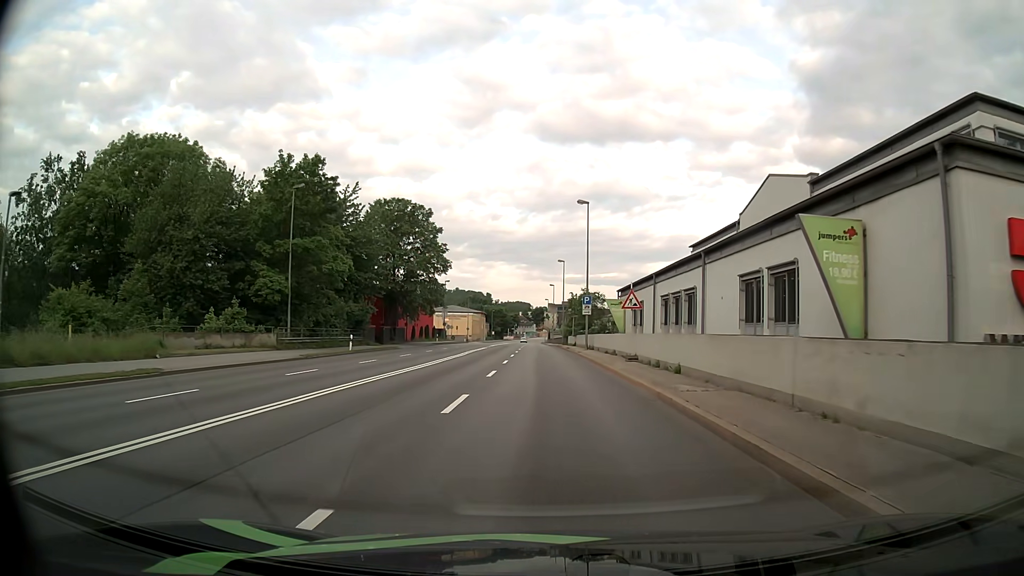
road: primary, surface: asphalt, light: Day
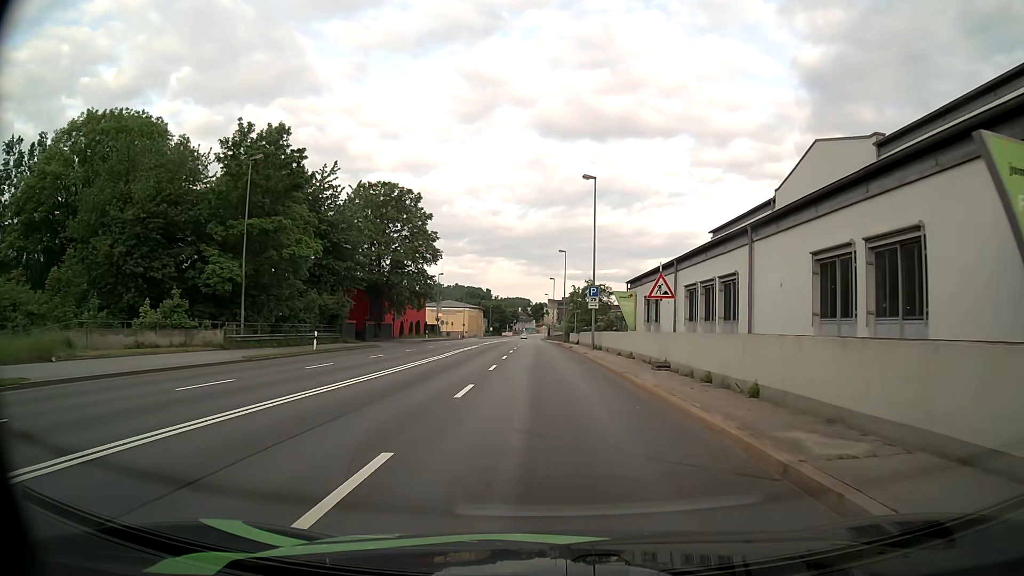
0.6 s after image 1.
(0.0, +6.8) m; 0°
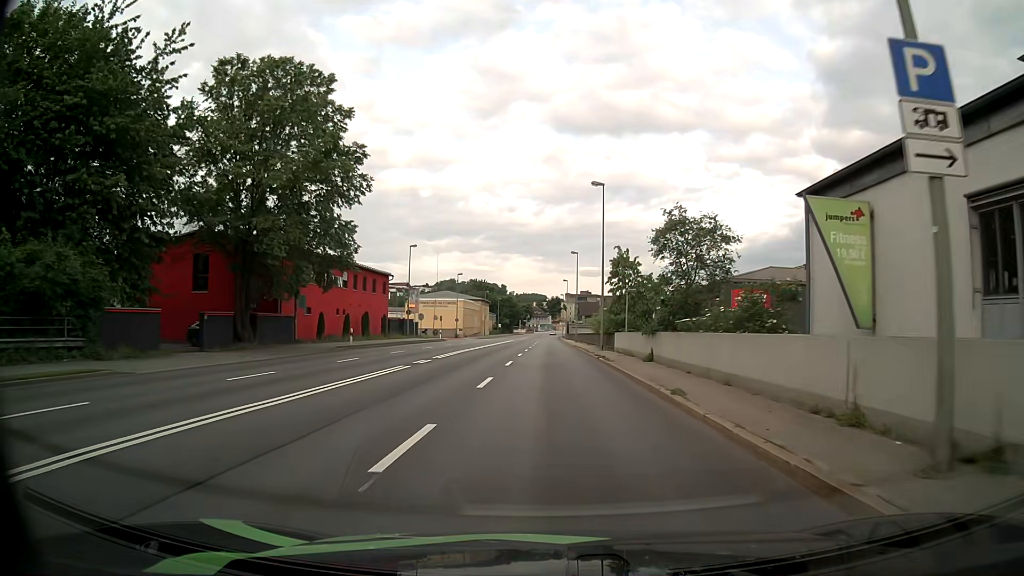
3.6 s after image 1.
(-0.4, +34.1) m; -1°
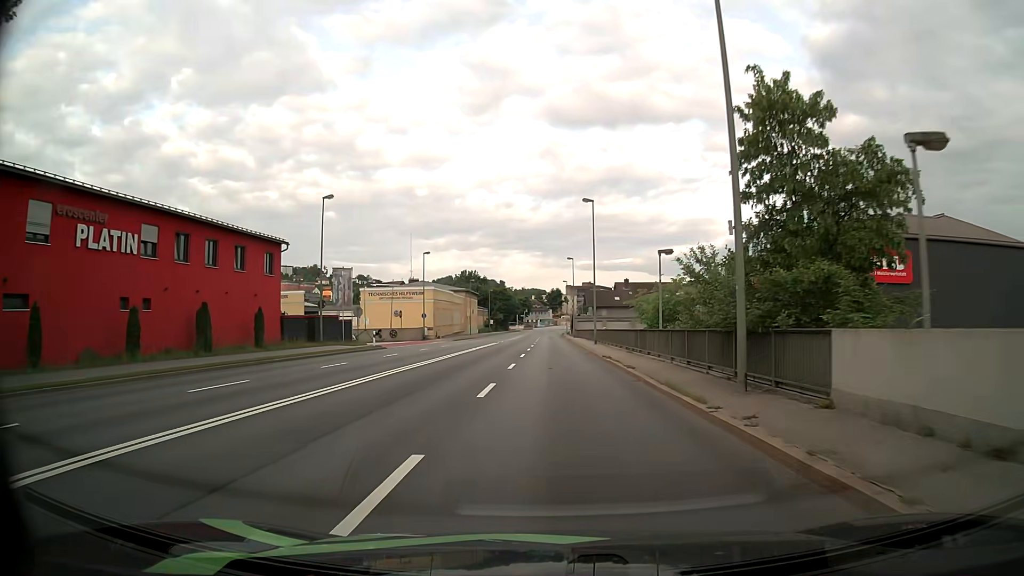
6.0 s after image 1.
(-0.2, +29.5) m; 0°
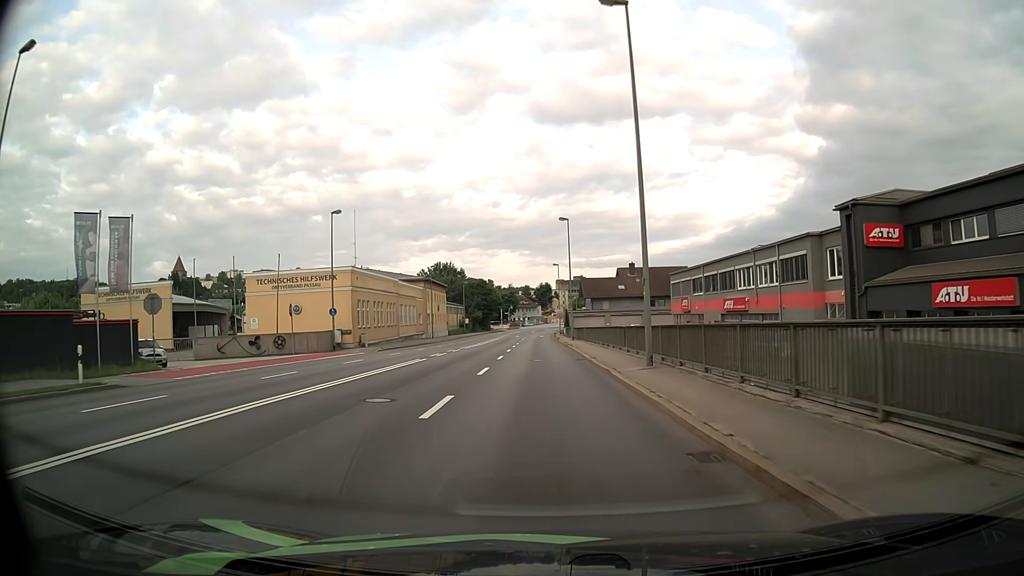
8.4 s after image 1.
(+0.5, +30.4) m; +1°
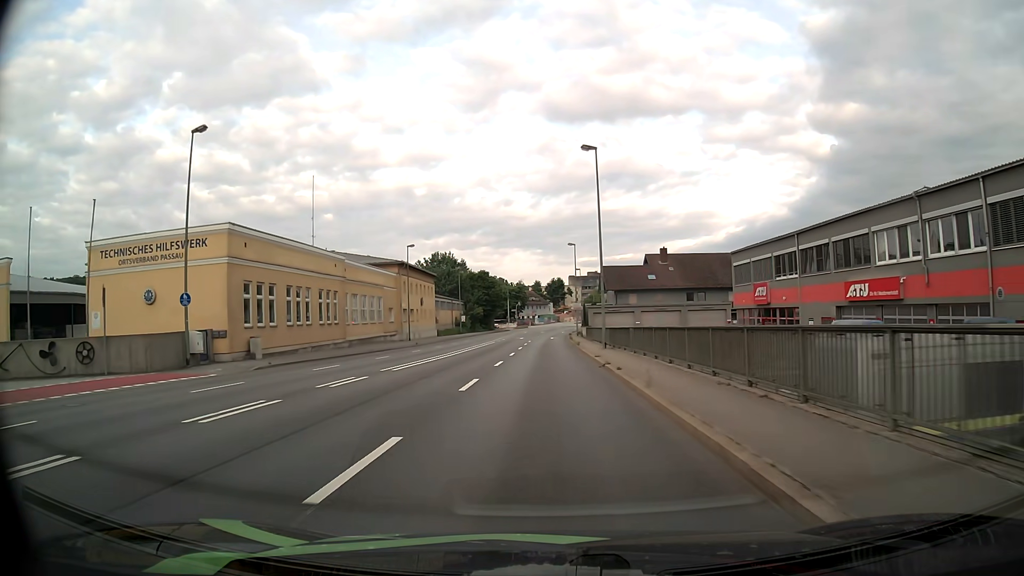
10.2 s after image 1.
(-0.2, +22.9) m; -1°
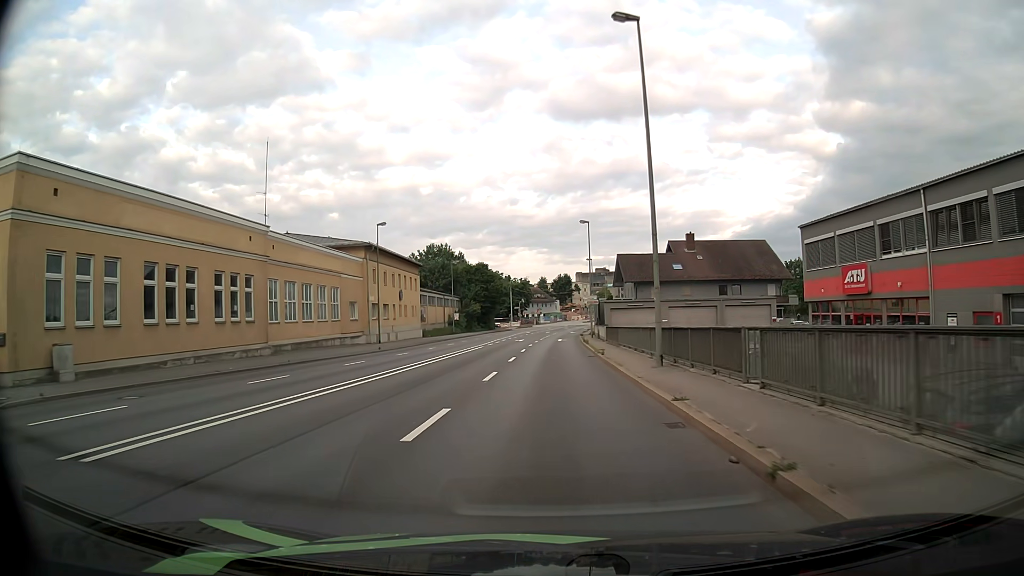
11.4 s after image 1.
(-0.1, +15.3) m; 0°
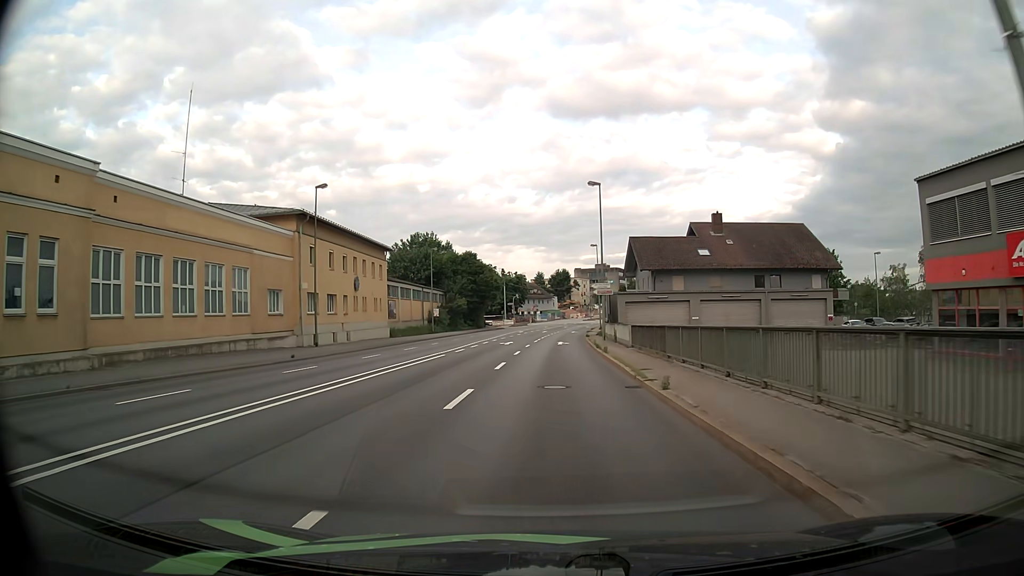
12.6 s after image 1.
(0.0, +15.3) m; 0°
(0, +10) (0, +20) (0, +30) (+1, +40) (+1, +50) (+1, +60) (+2, +70) (+3, +80) (+4, +90) (+5, +100) m
